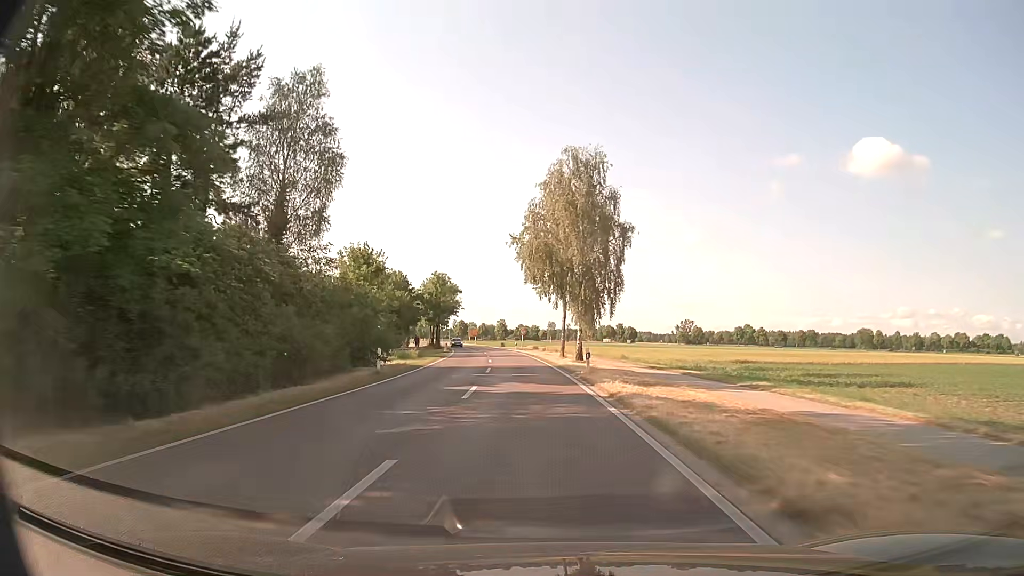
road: primary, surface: asphalt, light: Day
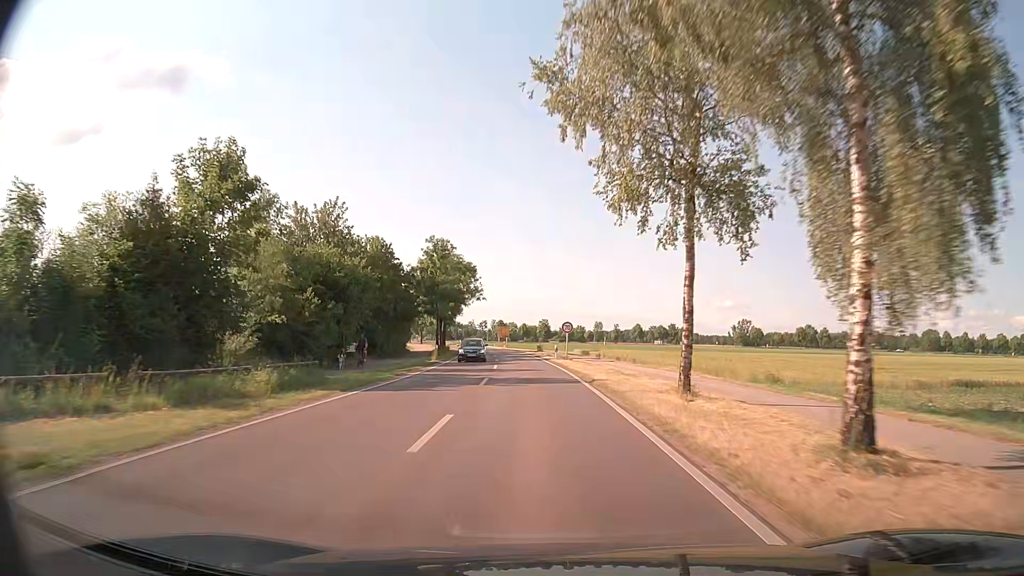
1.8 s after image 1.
(-1.2, +31.5) m; -4°
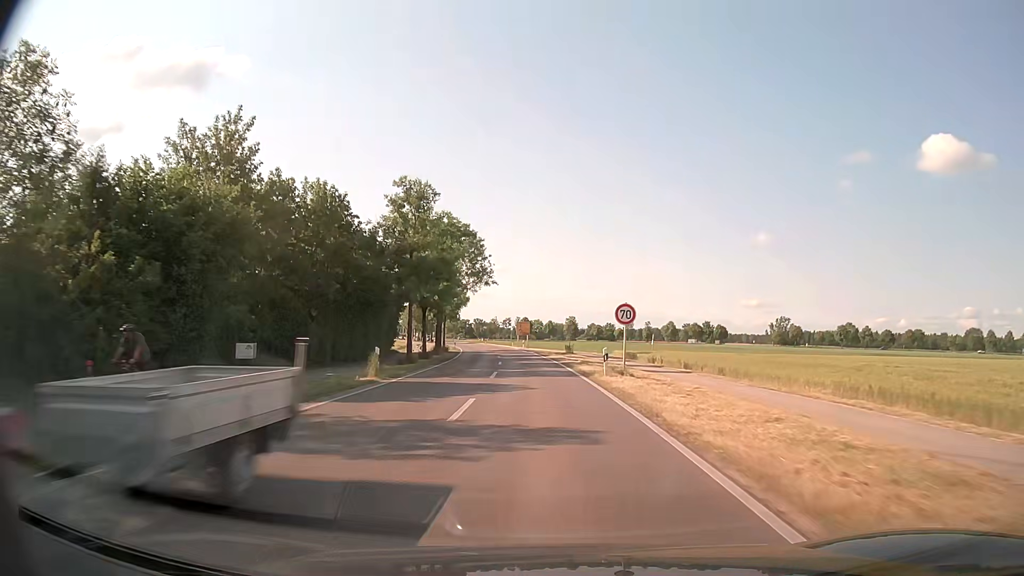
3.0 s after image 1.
(-0.4, +21.0) m; -2°
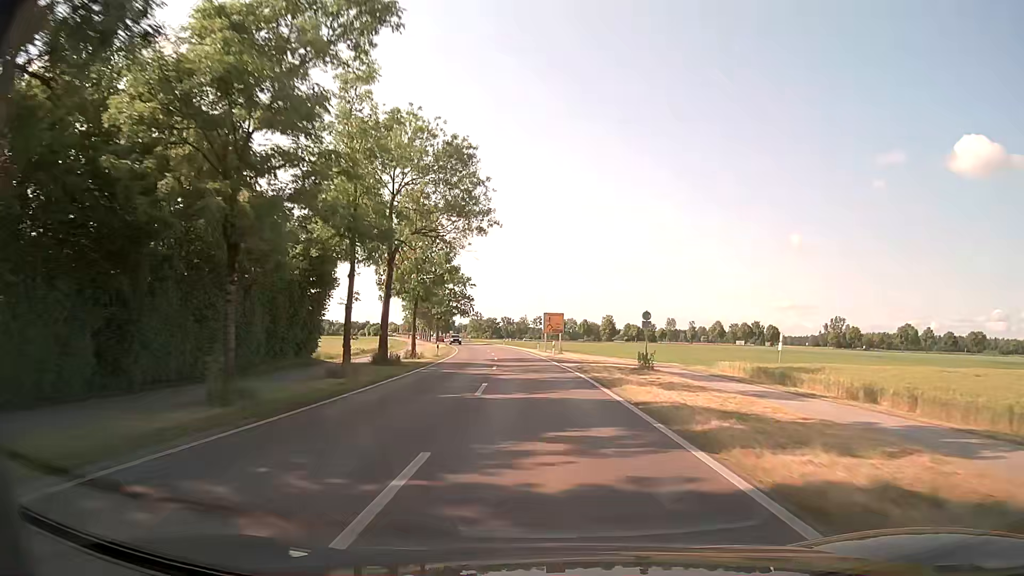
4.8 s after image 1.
(-0.8, +31.3) m; -3°
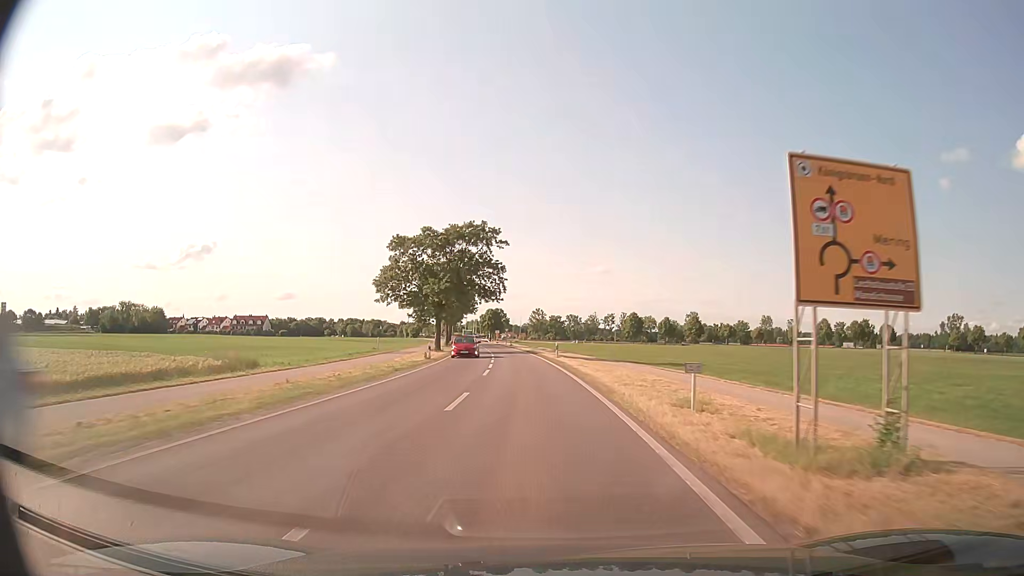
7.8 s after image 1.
(-2.2, +51.4) m; -6°
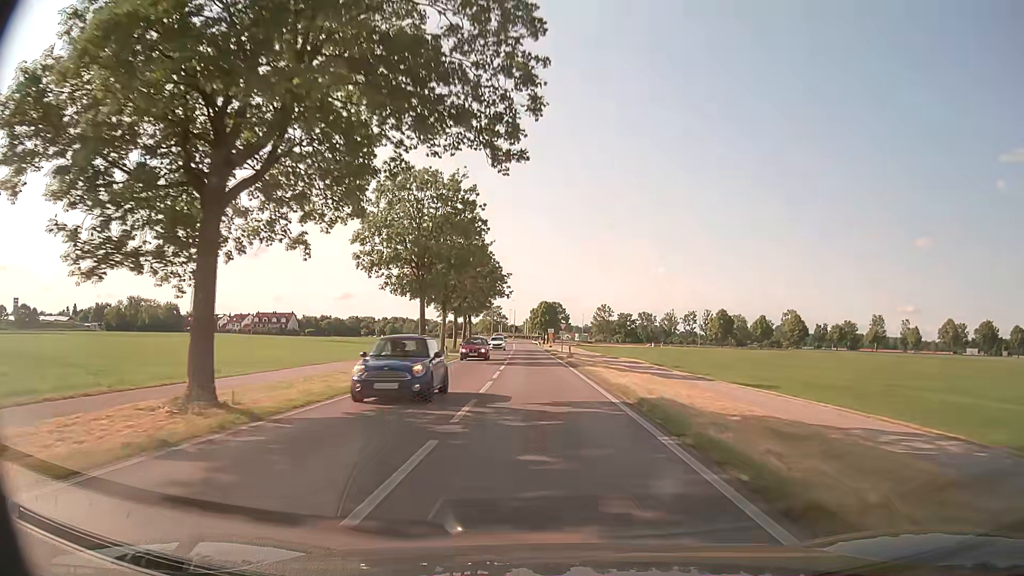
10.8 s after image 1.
(-2.5, +49.5) m; -5°
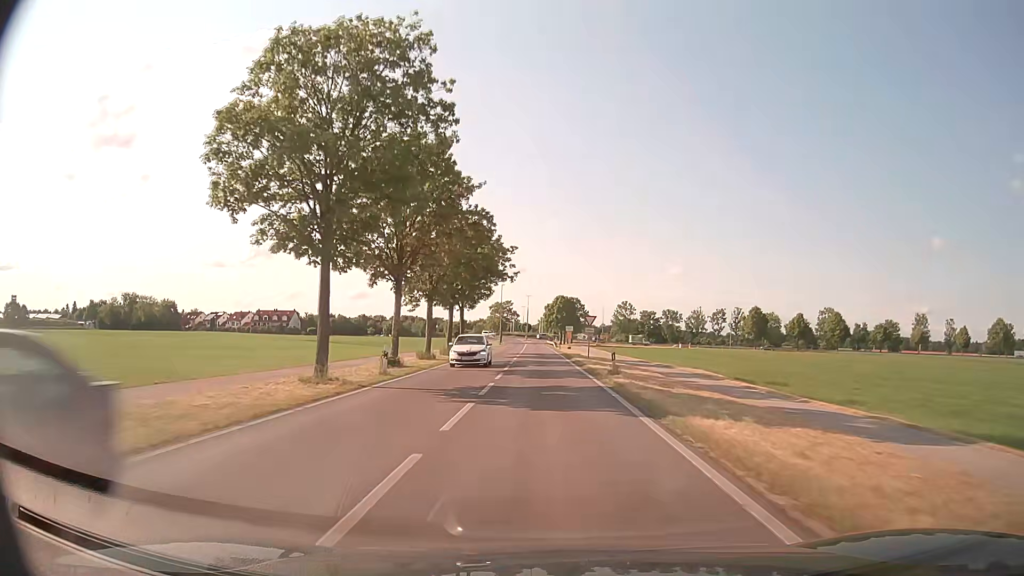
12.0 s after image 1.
(-0.2, +19.3) m; -2°
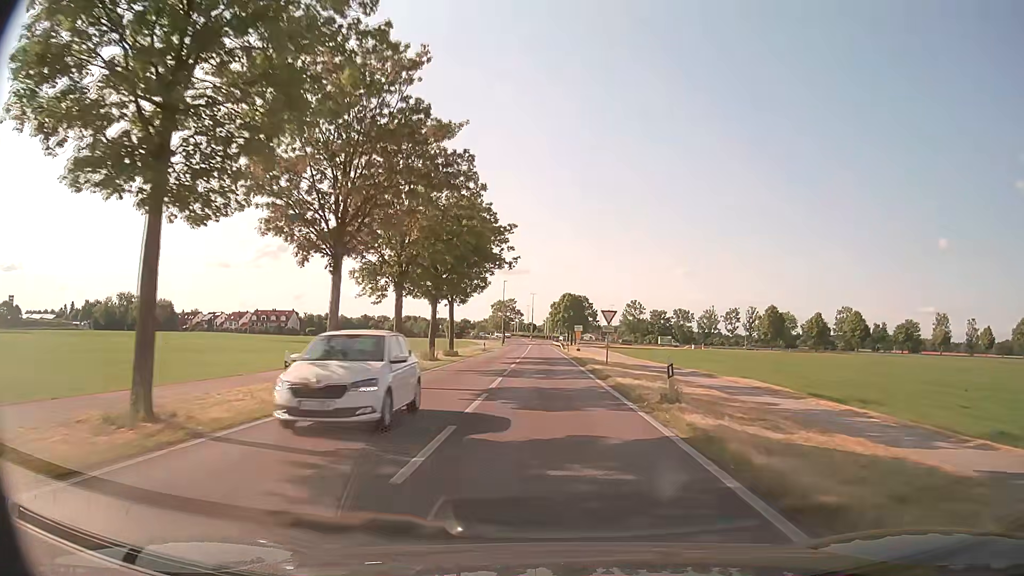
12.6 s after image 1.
(0.0, +9.4) m; 0°
(0, +10) (0, +20) (0, +30) (0, +40) (0, +50) (0, +60) (0, +70) (-1, +80) (-1, +90) (-1, +100) m
